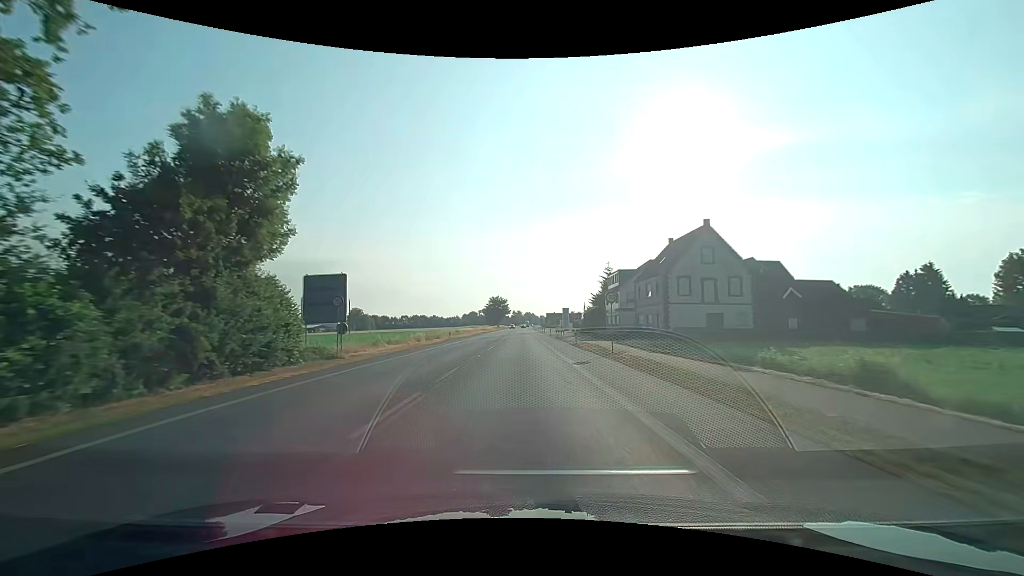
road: primary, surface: asphalt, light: Day
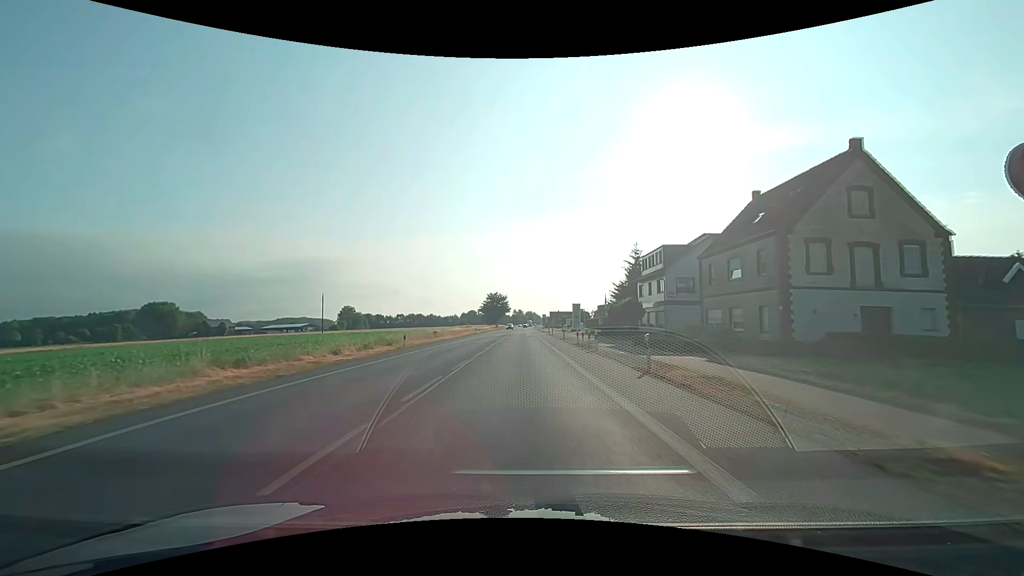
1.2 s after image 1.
(0.0, +21.5) m; 0°
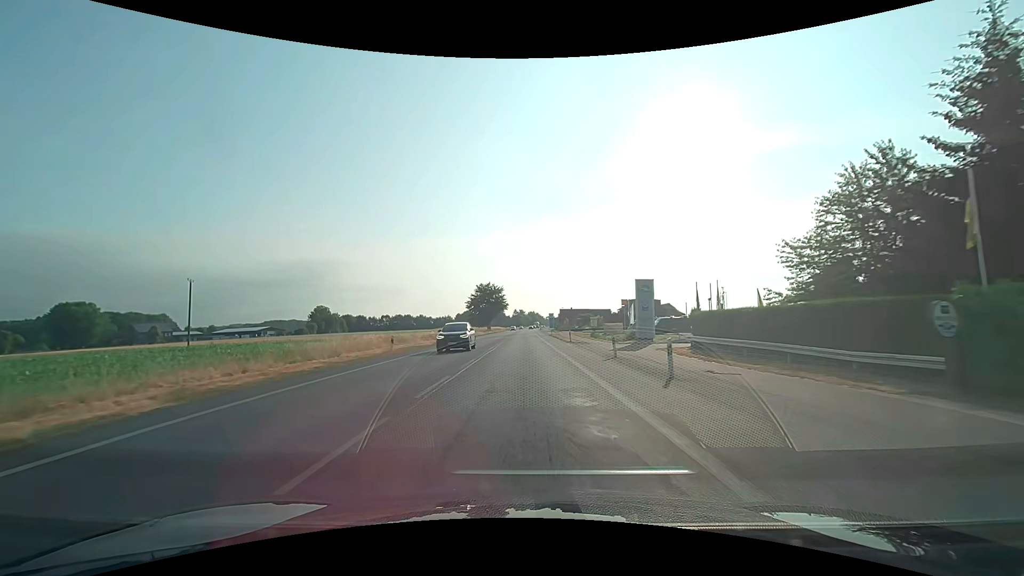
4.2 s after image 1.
(-0.2, +53.7) m; 0°
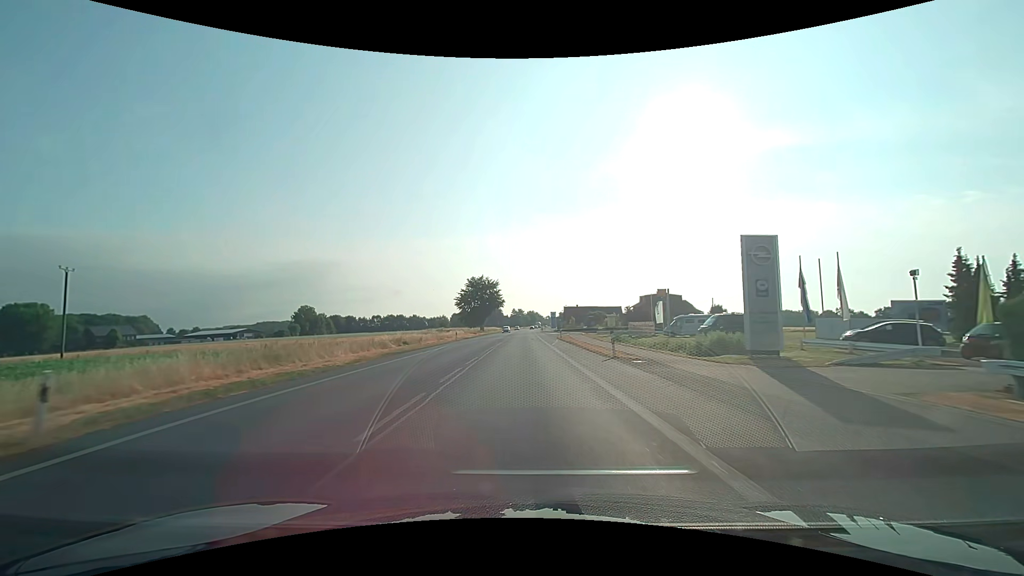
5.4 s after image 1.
(0.0, +21.4) m; 0°
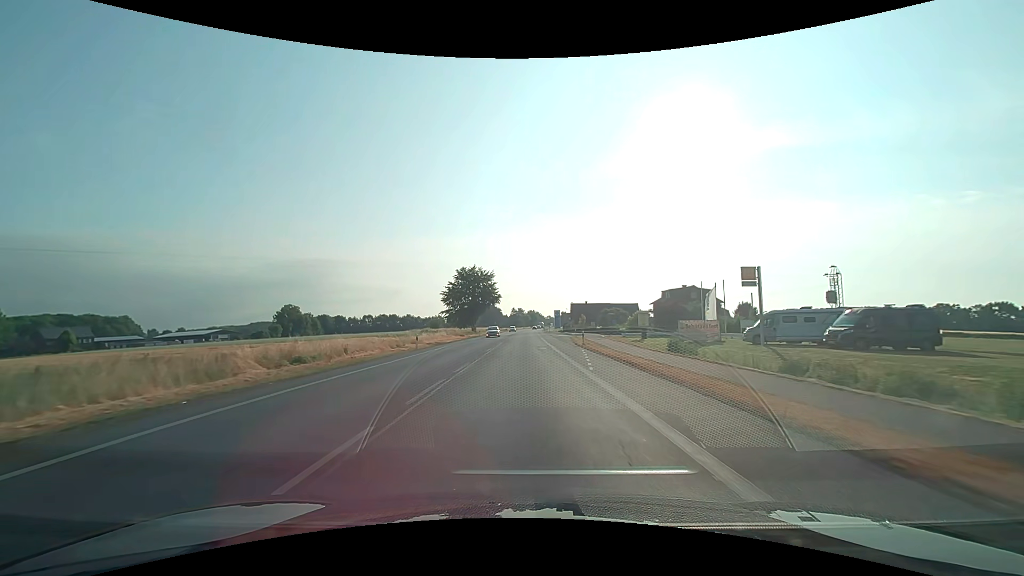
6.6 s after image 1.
(0.0, +21.5) m; 0°
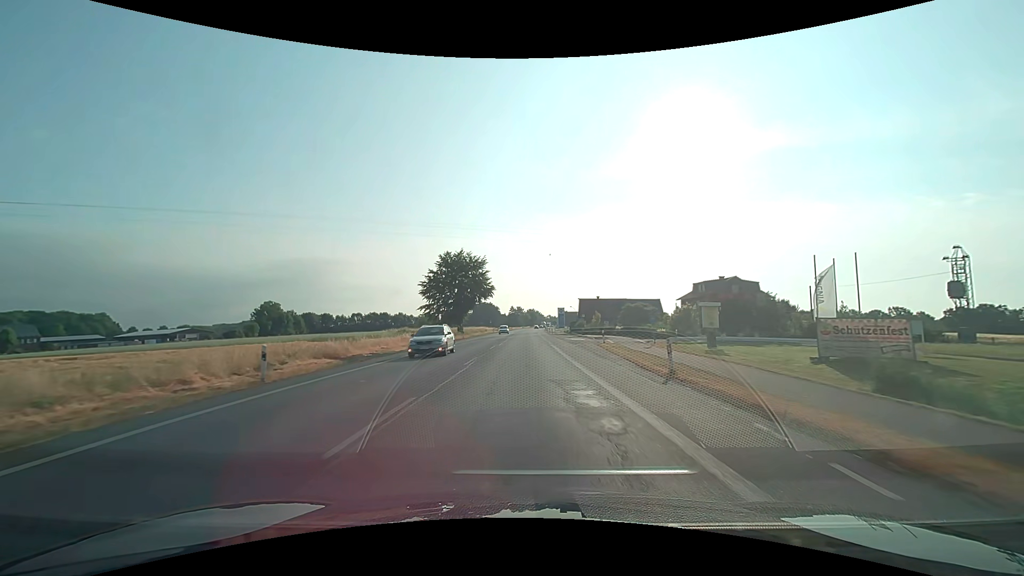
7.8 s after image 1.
(+0.1, +21.5) m; 0°
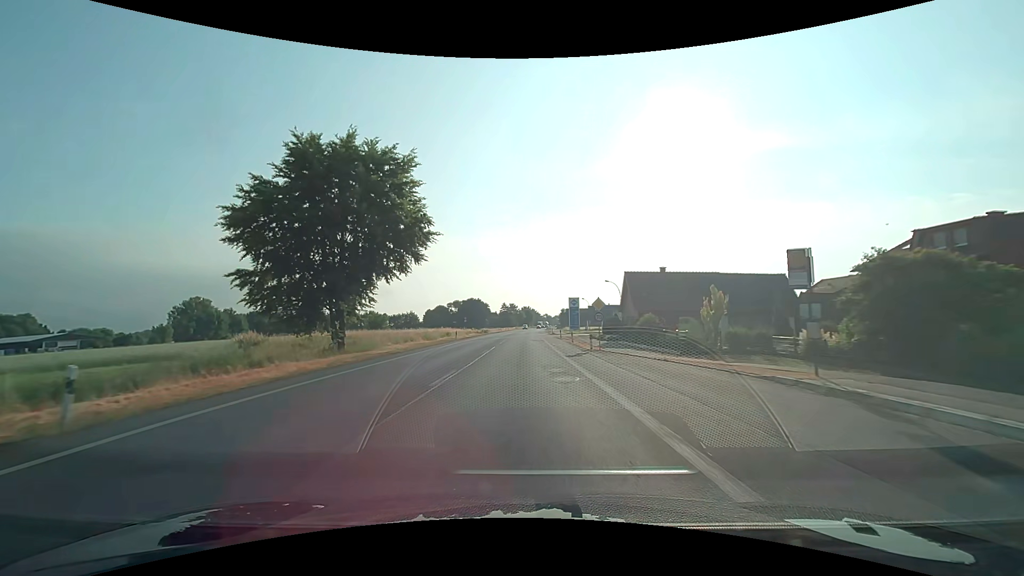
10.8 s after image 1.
(+0.5, +53.7) m; +1°
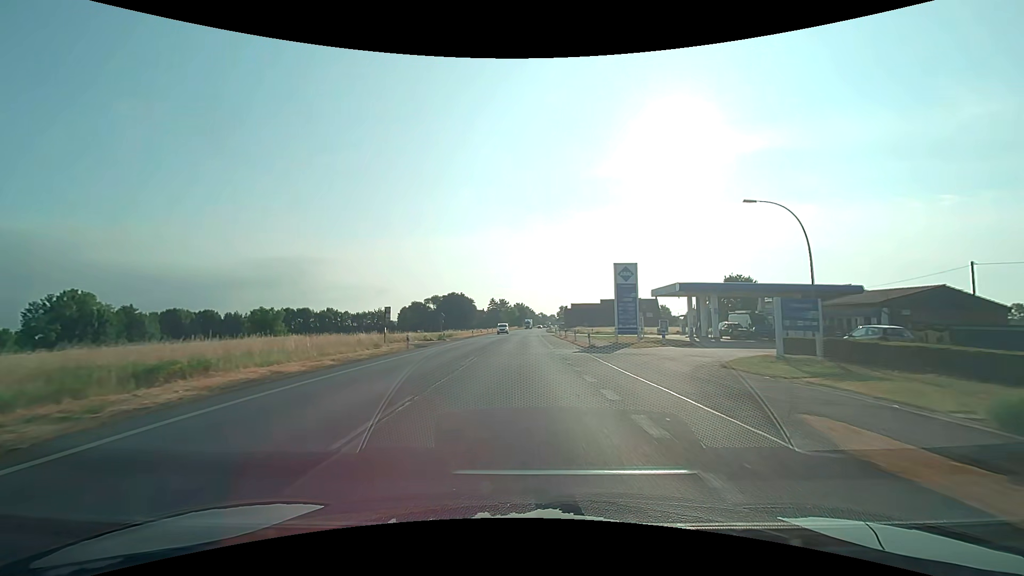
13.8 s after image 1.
(+0.1, +53.6) m; +1°
(0, +10) (0, +20) (0, +30) (0, +40) (0, +50) (0, +60) (+1, +70) (+1, +80) (+1, +90) (+1, +100) m
